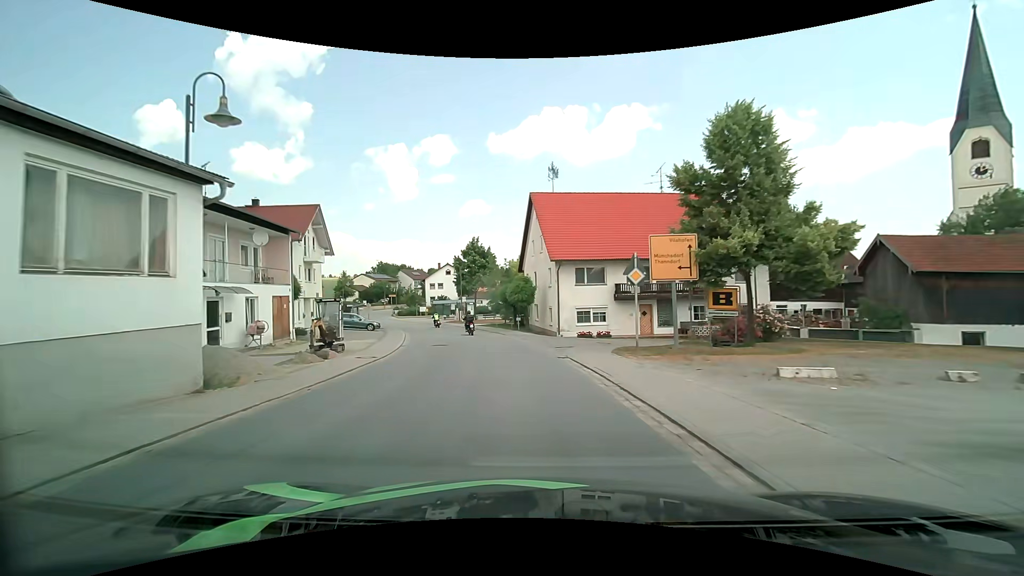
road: secondary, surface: asphalt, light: Day
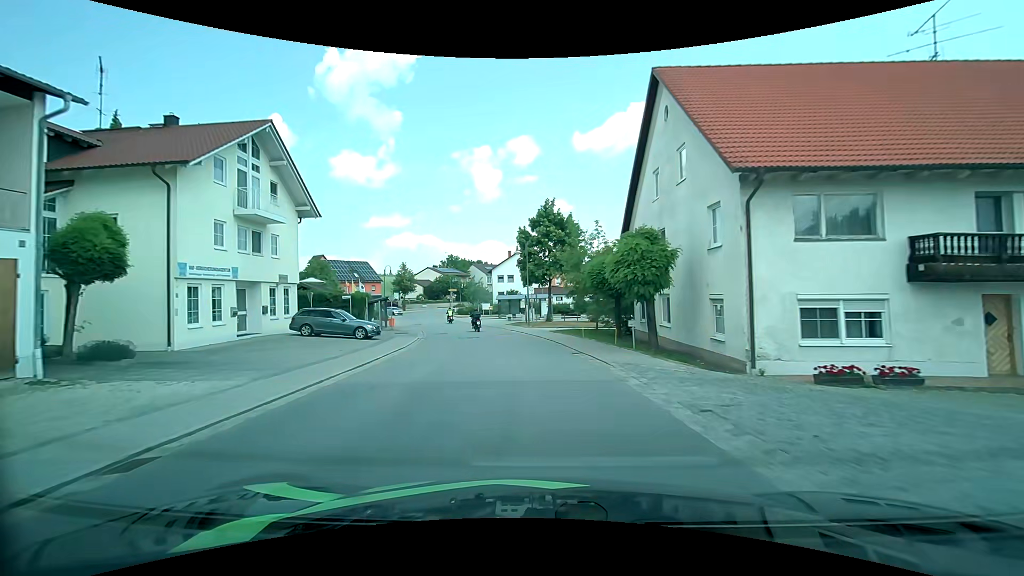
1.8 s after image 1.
(-1.6, +20.4) m; -9°
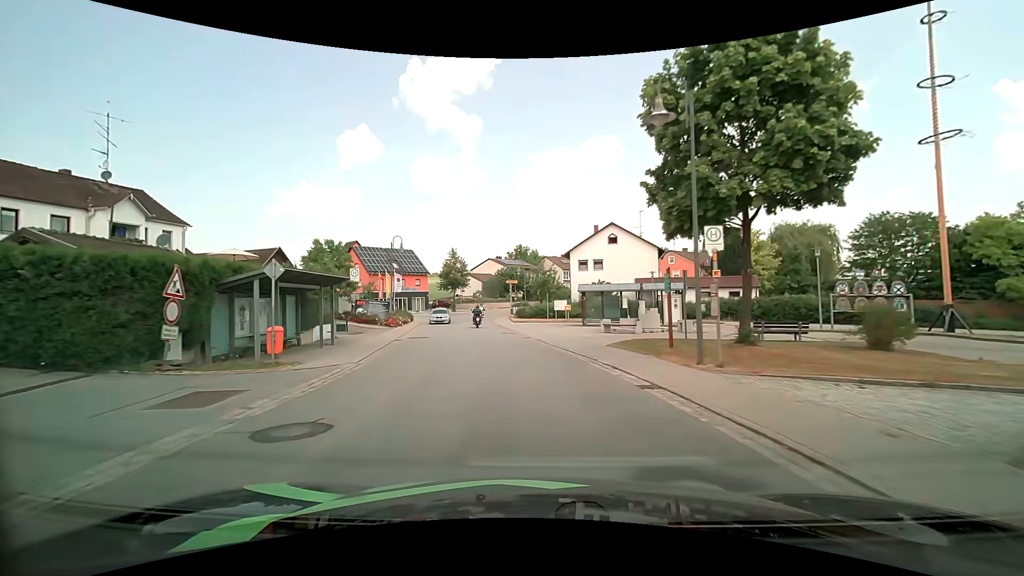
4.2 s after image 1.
(-2.5, +27.1) m; -9°
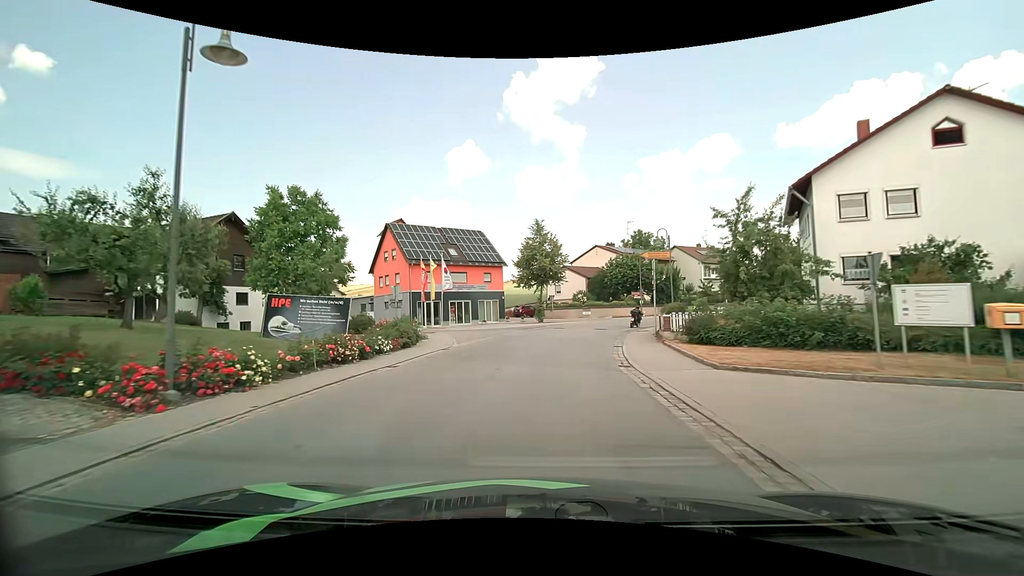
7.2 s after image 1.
(-3.4, +31.5) m; -12°
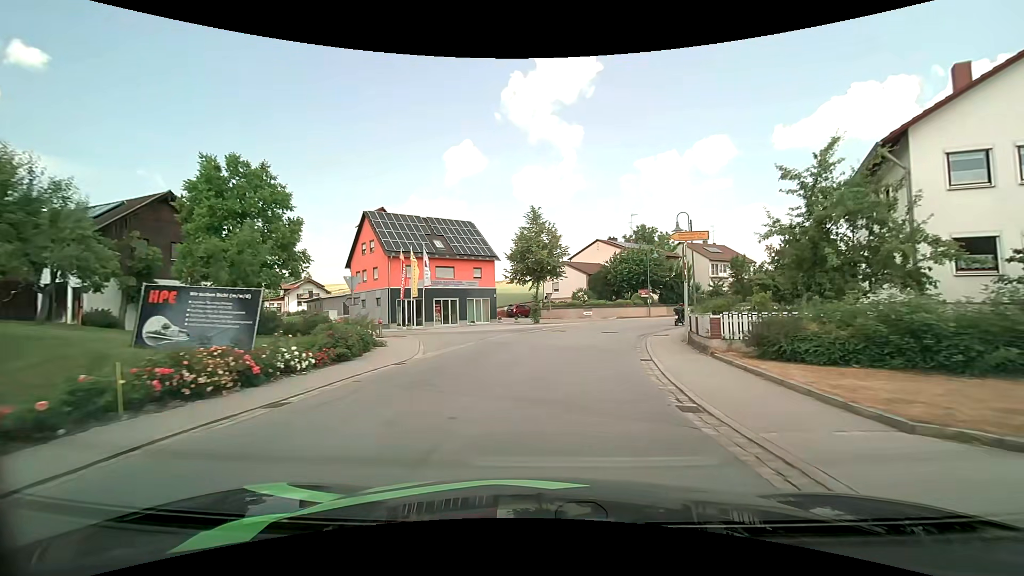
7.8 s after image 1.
(0.0, +6.0) m; 0°
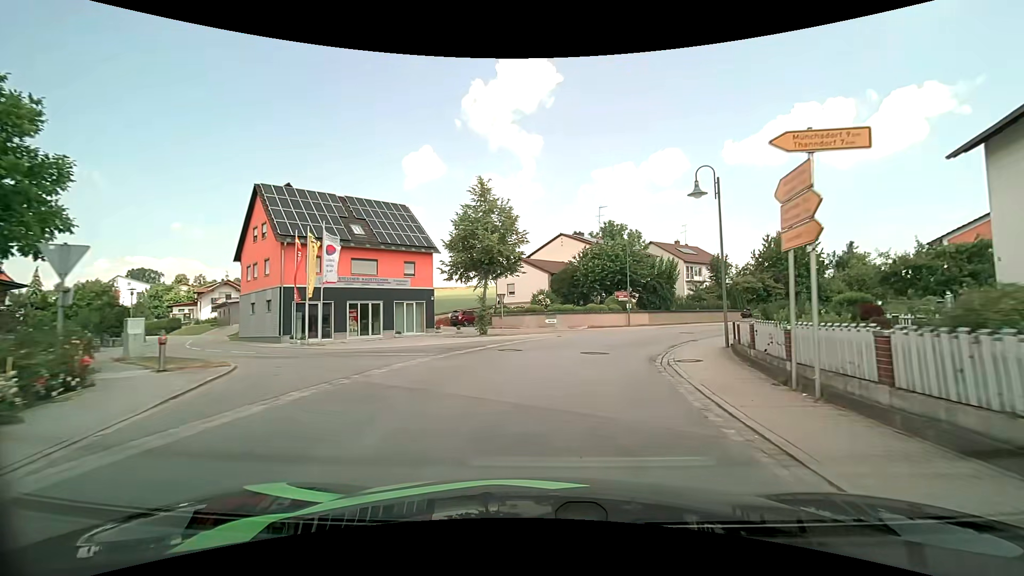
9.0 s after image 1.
(+0.6, +11.4) m; +6°
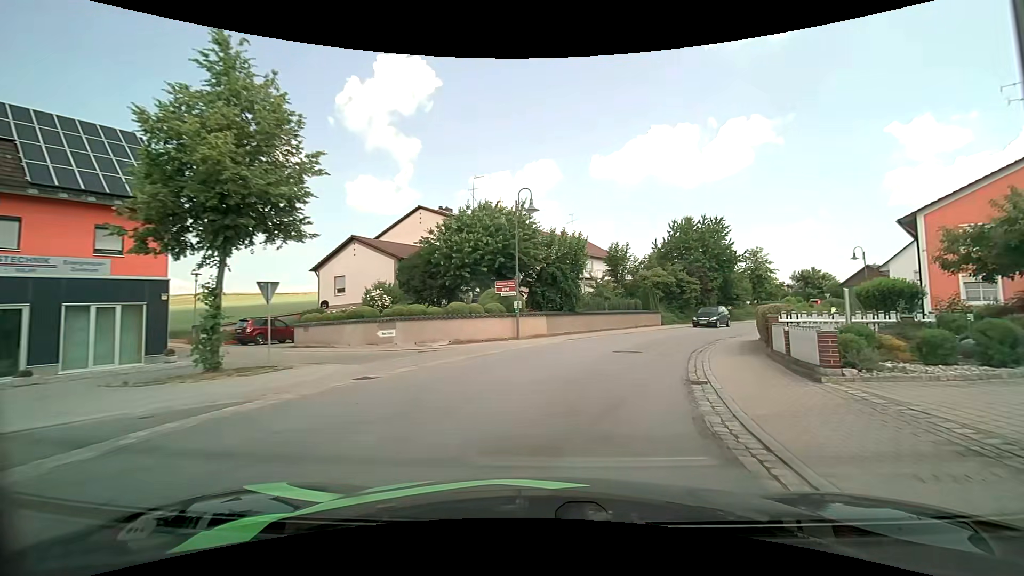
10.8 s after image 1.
(+1.7, +16.3) m; +13°
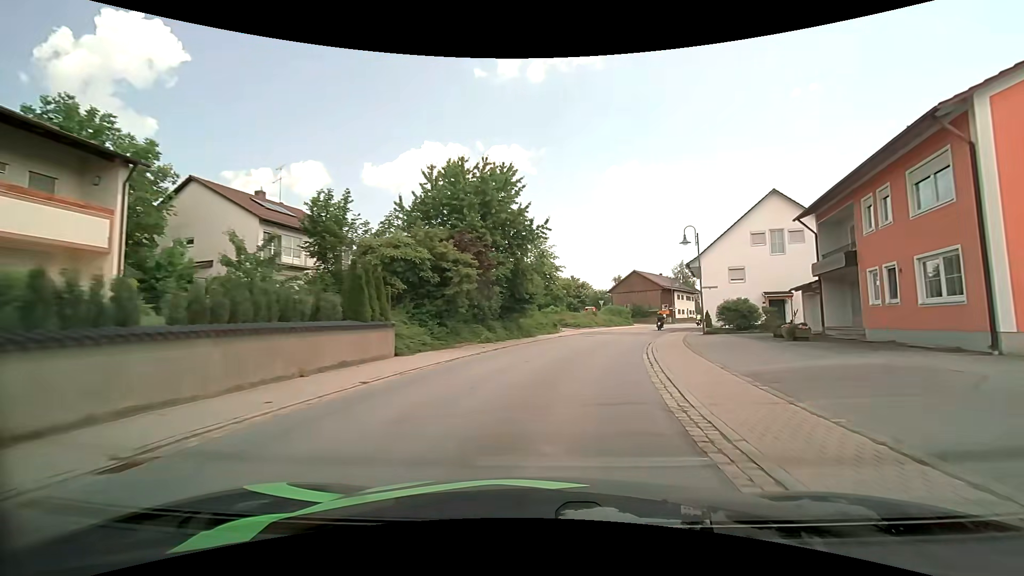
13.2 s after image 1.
(+6.2, +24.3) m; +27°
(+1, +10) (+2, +20) (+4, +30) (+7, +39) (+11, +48) (+15, +57) (+20, +66) (+25, +75) (+31, +83) (+36, +92) m
